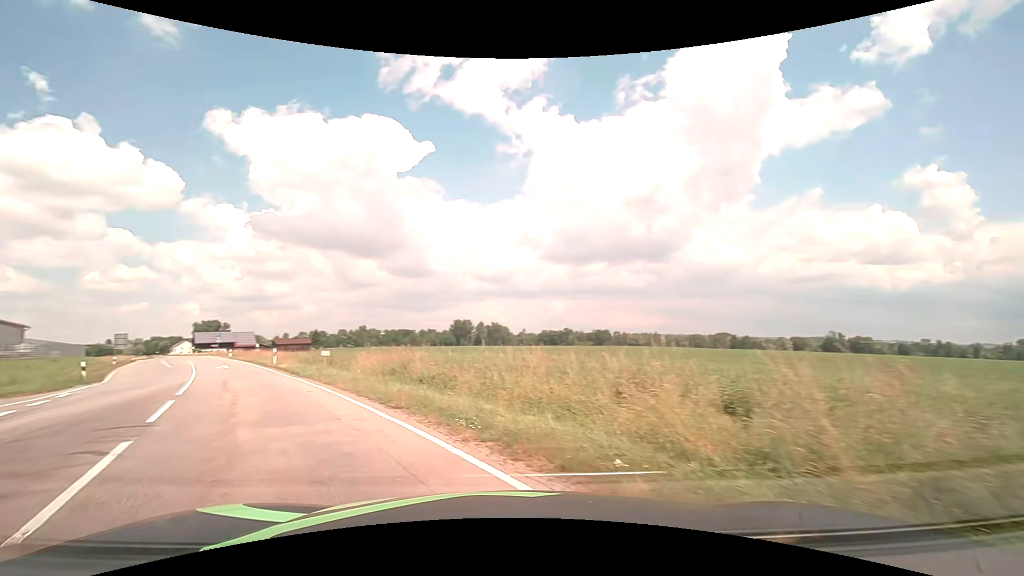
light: Day
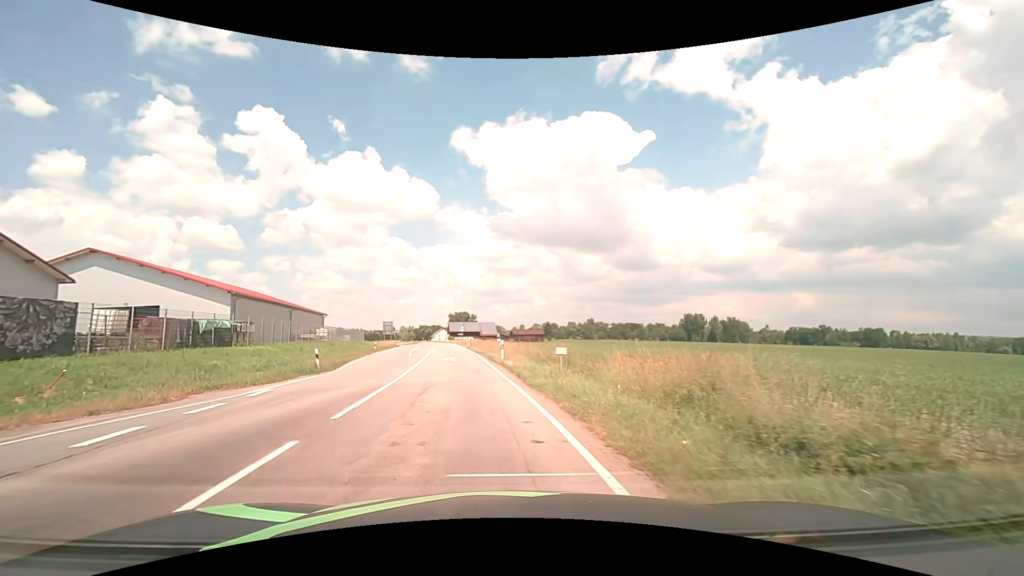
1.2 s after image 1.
(-2.4, +8.4) m; -26°
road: tertiary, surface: asphalt
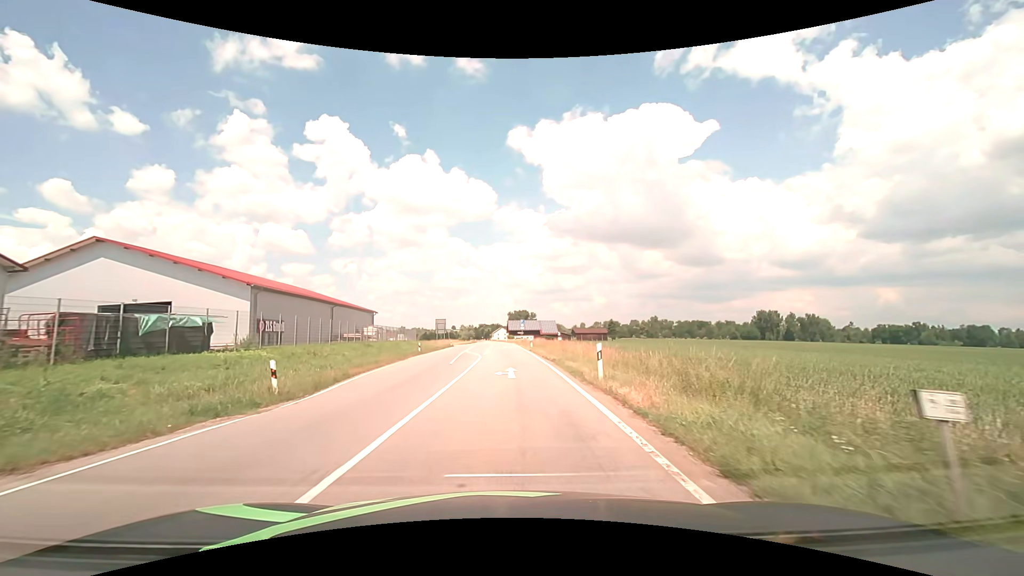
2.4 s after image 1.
(-1.1, +11.3) m; -8°
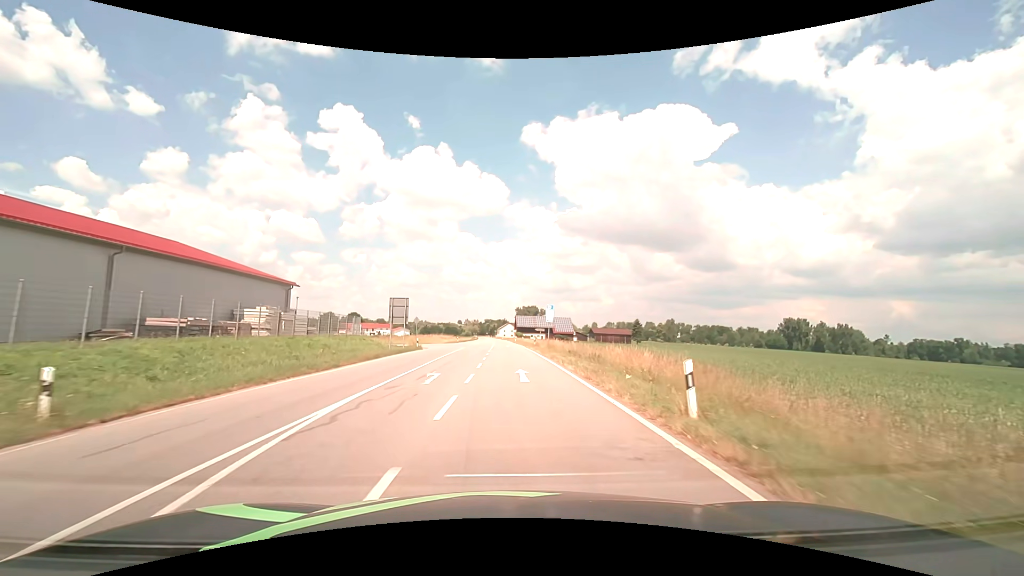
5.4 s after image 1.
(-0.8, +40.2) m; -1°
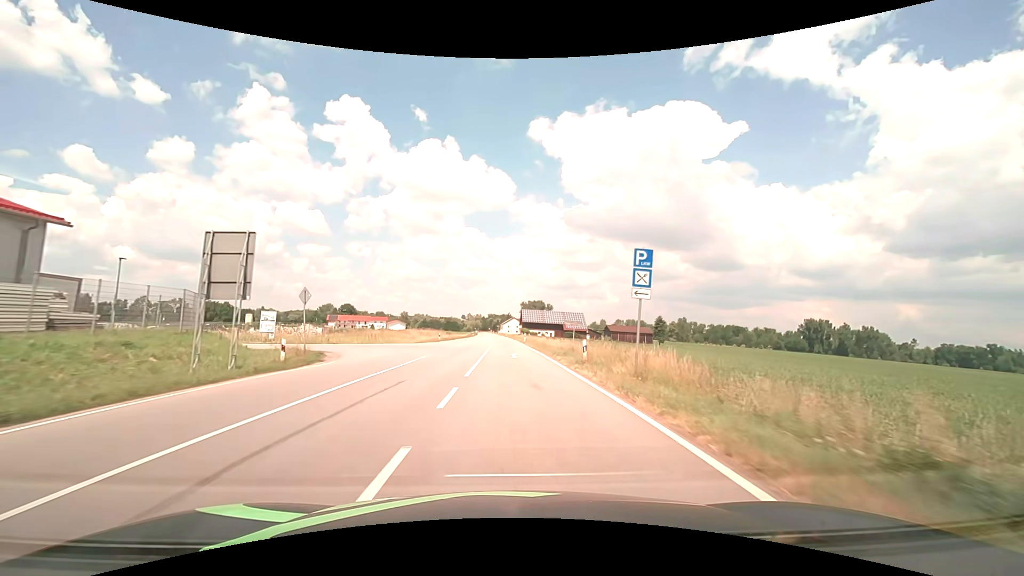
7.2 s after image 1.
(-0.2, +29.5) m; -1°
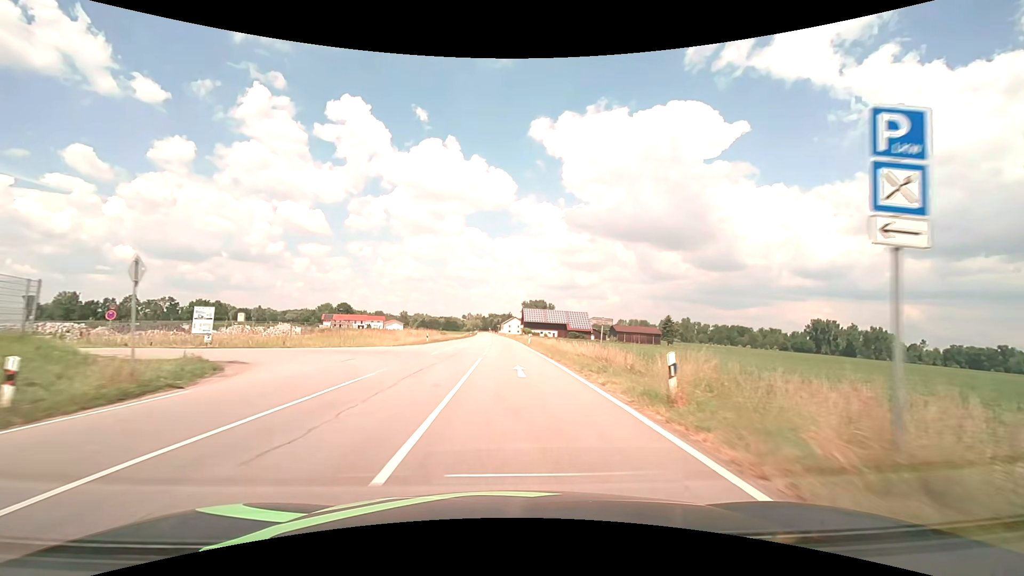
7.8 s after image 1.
(0.0, +10.1) m; 0°
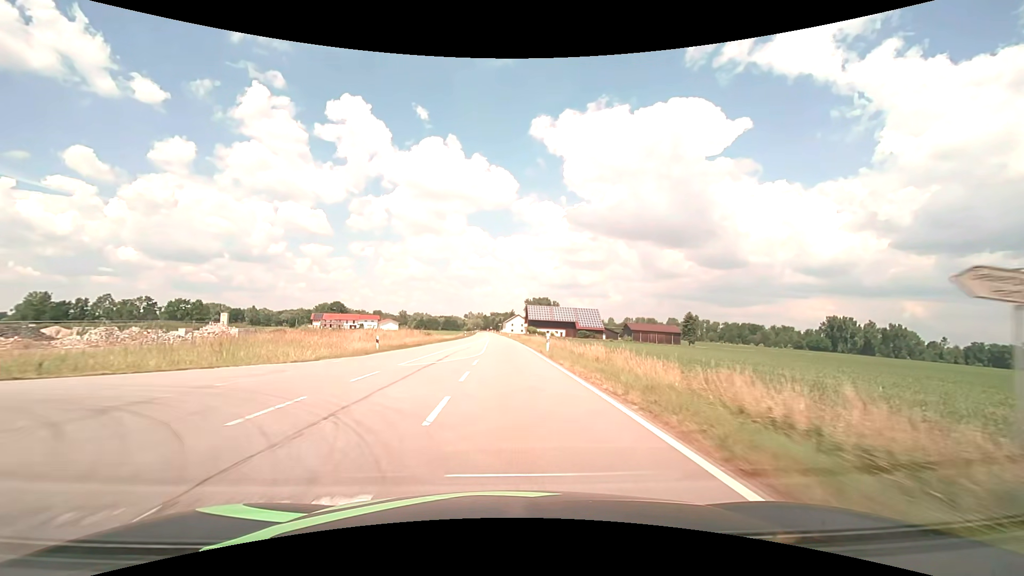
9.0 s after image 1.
(0.0, +20.9) m; 0°
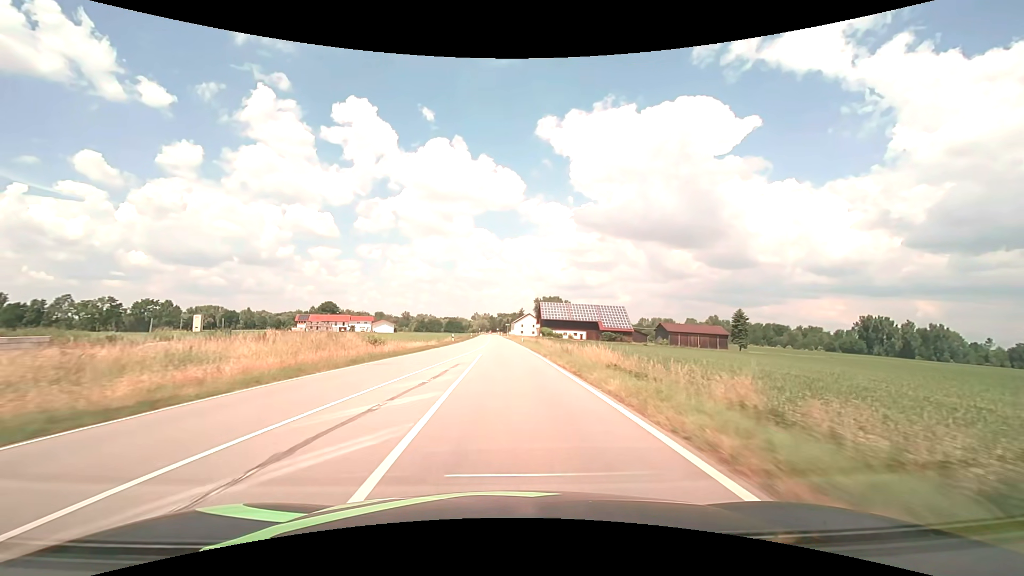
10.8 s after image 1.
(-0.2, +32.8) m; -1°
(0, +10) (0, +20) (0, +30) (0, +40) (0, +50) (-1, +60) (-1, +70) (-1, +80) (-1, +90) (-2, +100) m
